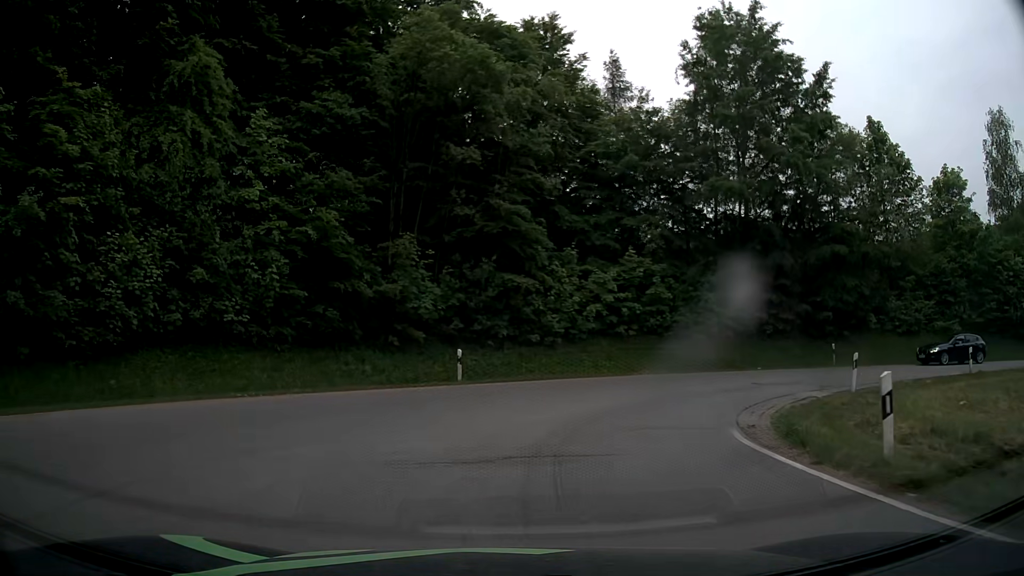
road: tertiary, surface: asphalt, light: Day
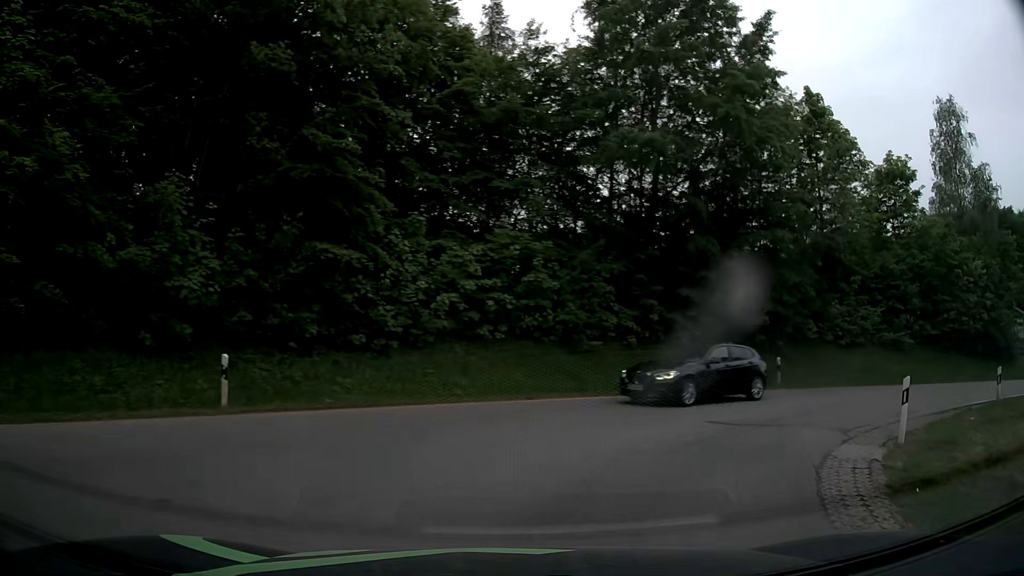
(+0.8, +8.7) m; +14°
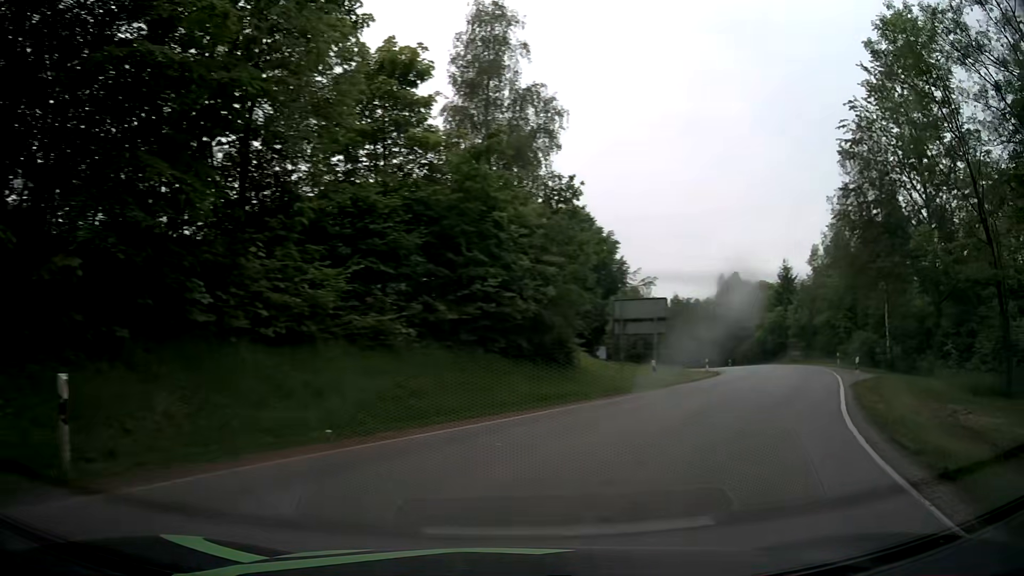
(+6.4, +15.2) m; +49°
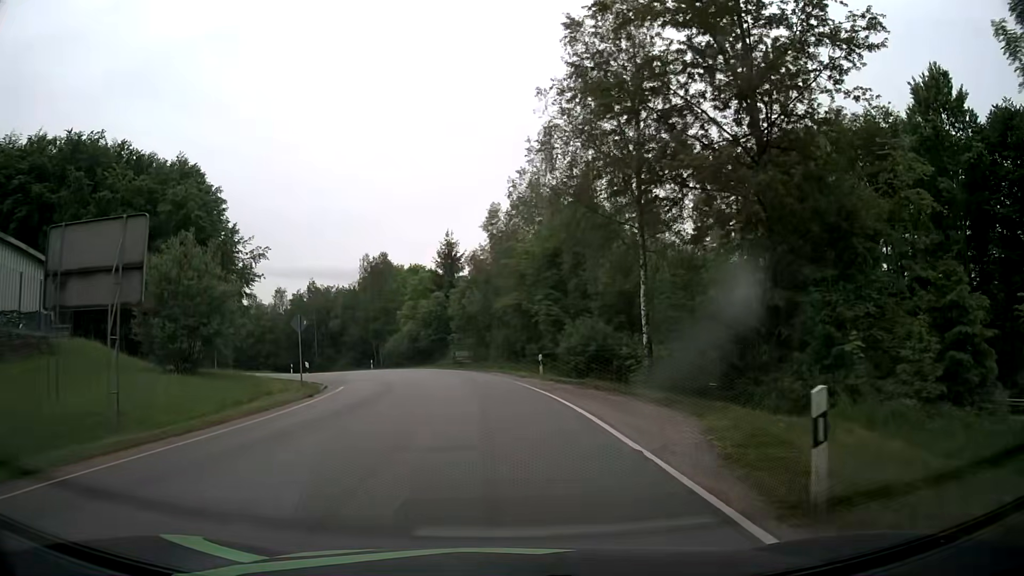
(+7.4, +19.2) m; +28°
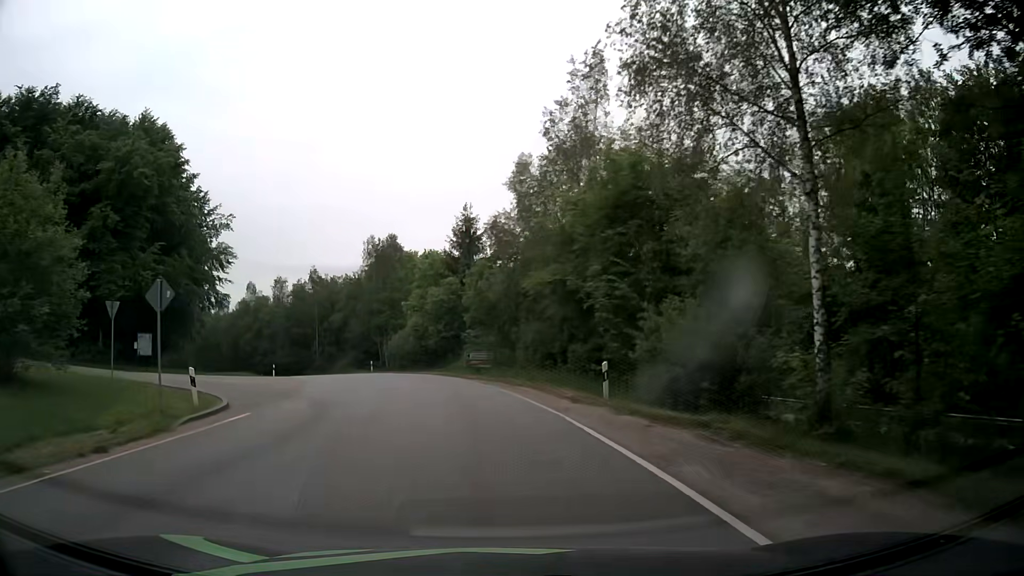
(-0.1, +13.0) m; -2°
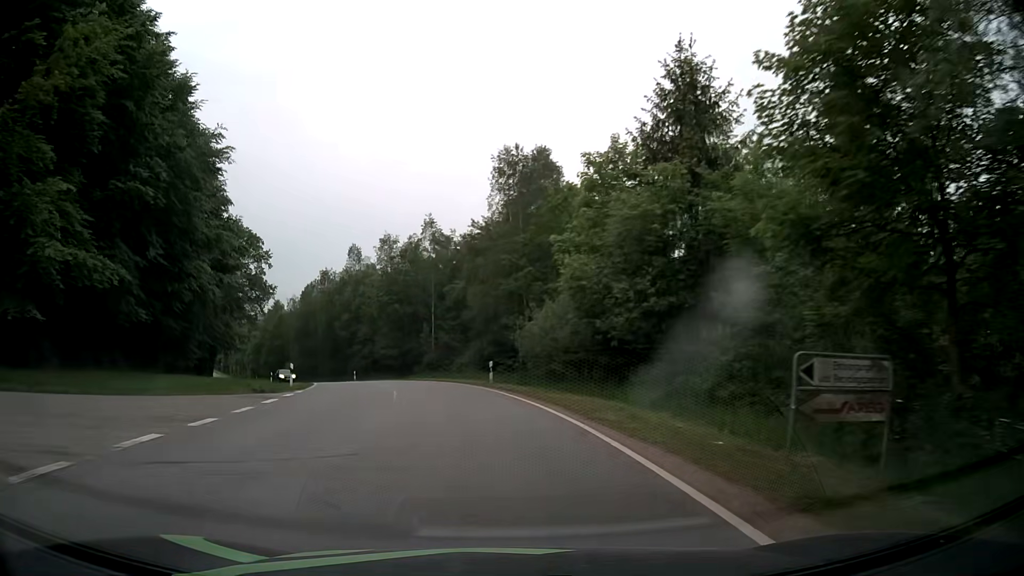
(-3.2, +29.4) m; -13°
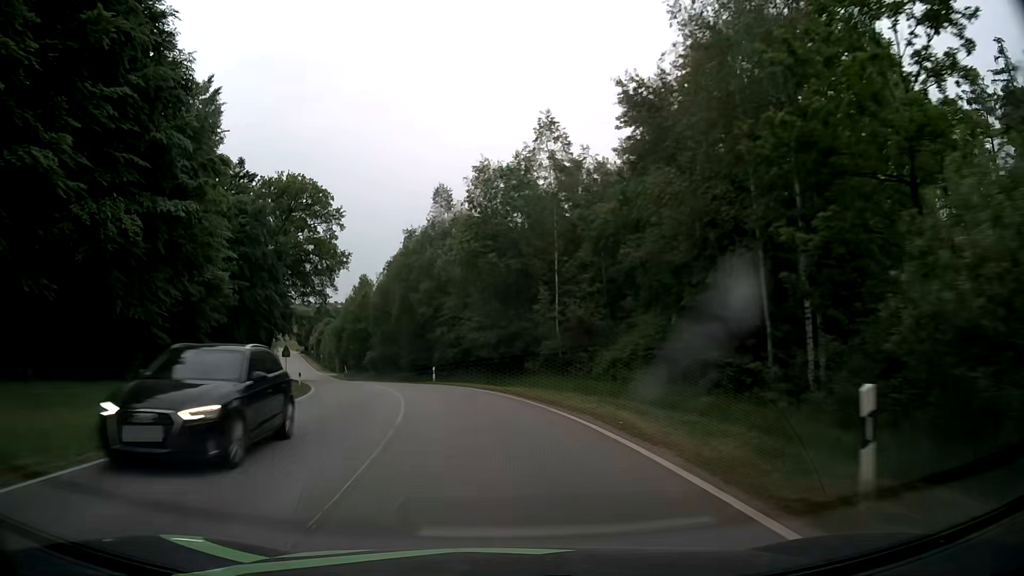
(-2.4, +23.8) m; -11°
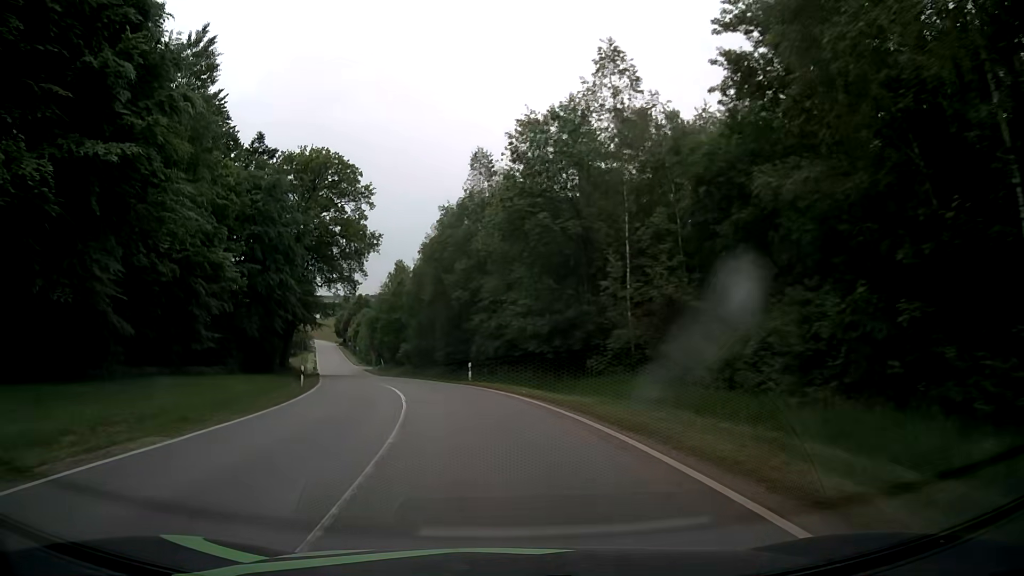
(-0.3, +8.2) m; -4°
(0, +10) (-2, +20) (-3, +30) (-6, +39) (-8, +49) (-11, +59) (-14, +68) (-17, +78) (-19, +88) (-22, +97) m
